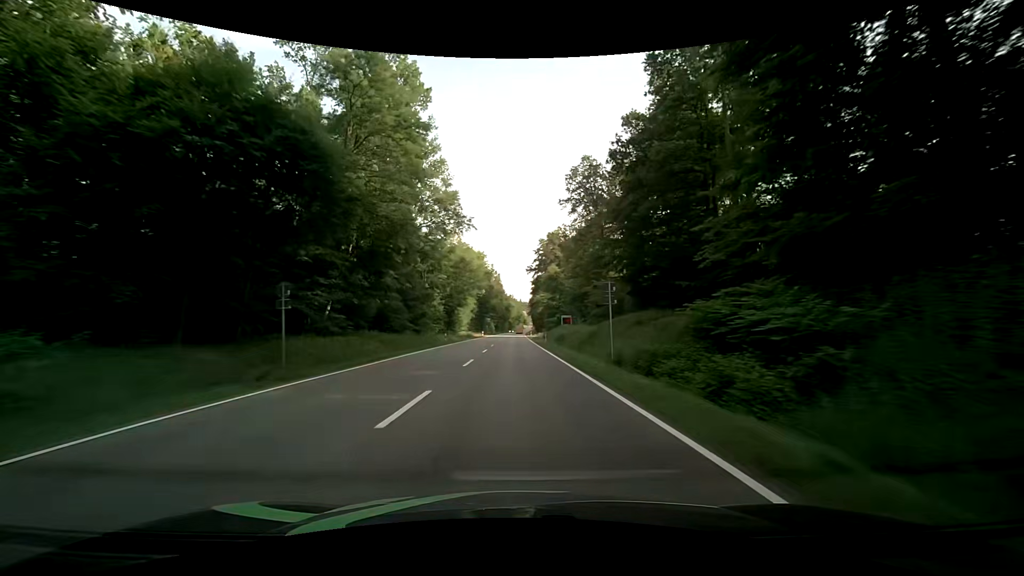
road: secondary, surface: asphalt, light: Day
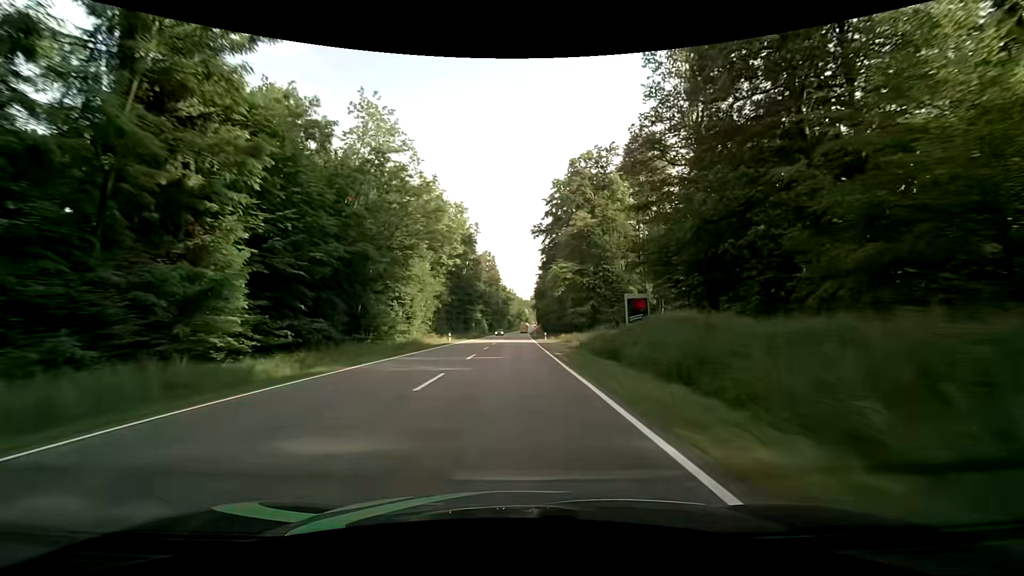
(-0.1, +53.4) m; 0°
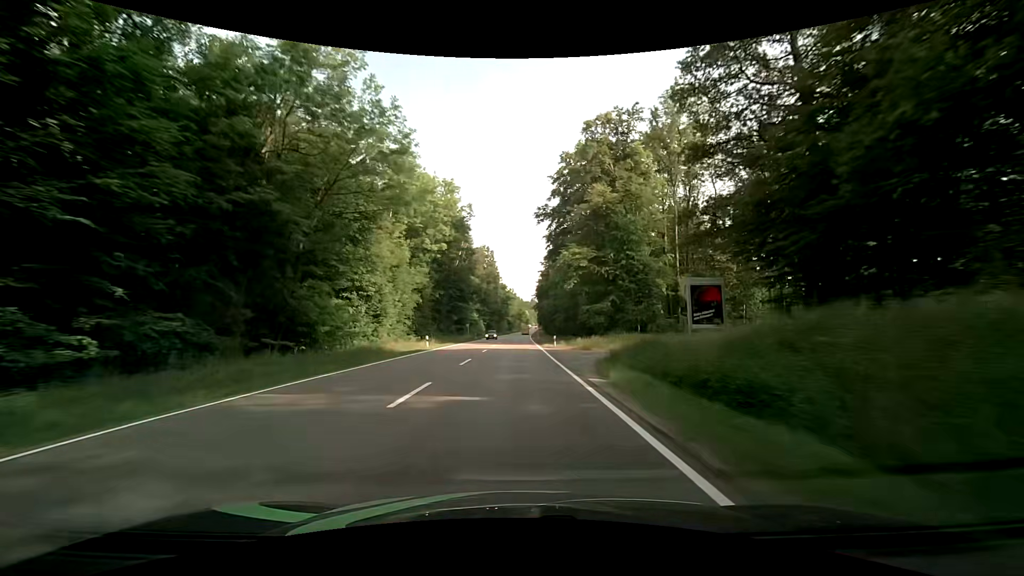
(0.0, +13.5) m; 0°
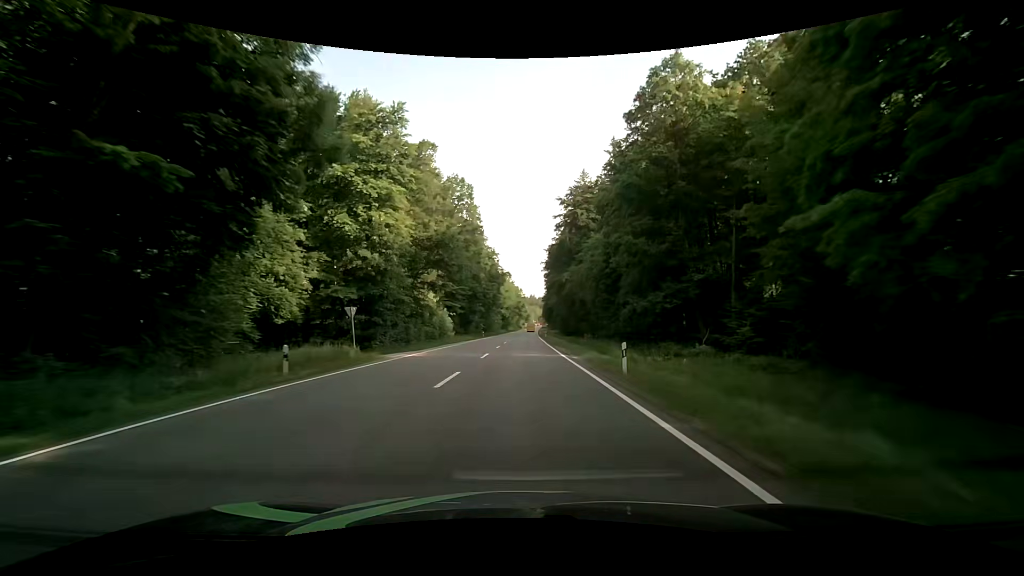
(+0.4, +68.4) m; 0°
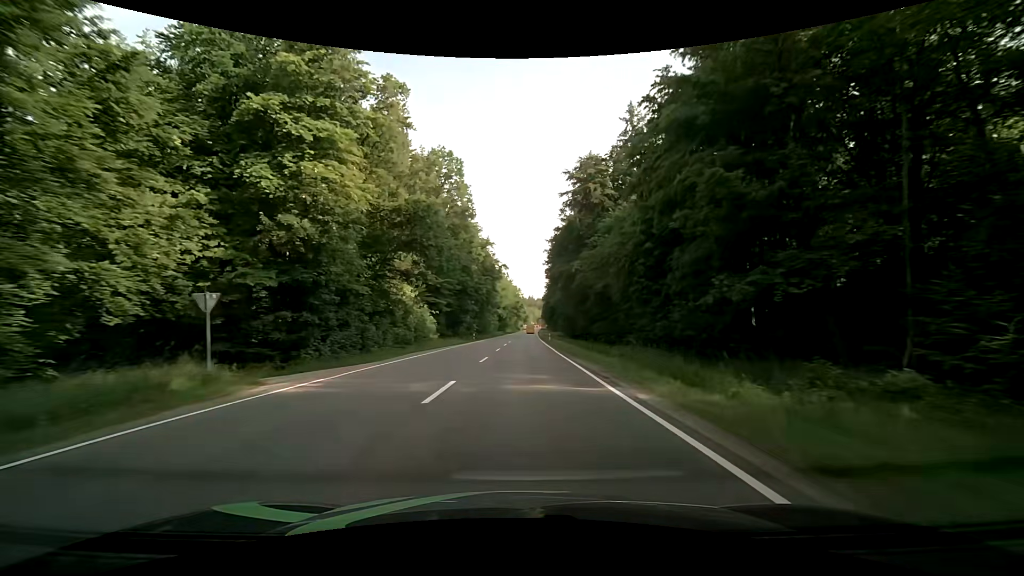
(+0.2, +13.9) m; +1°
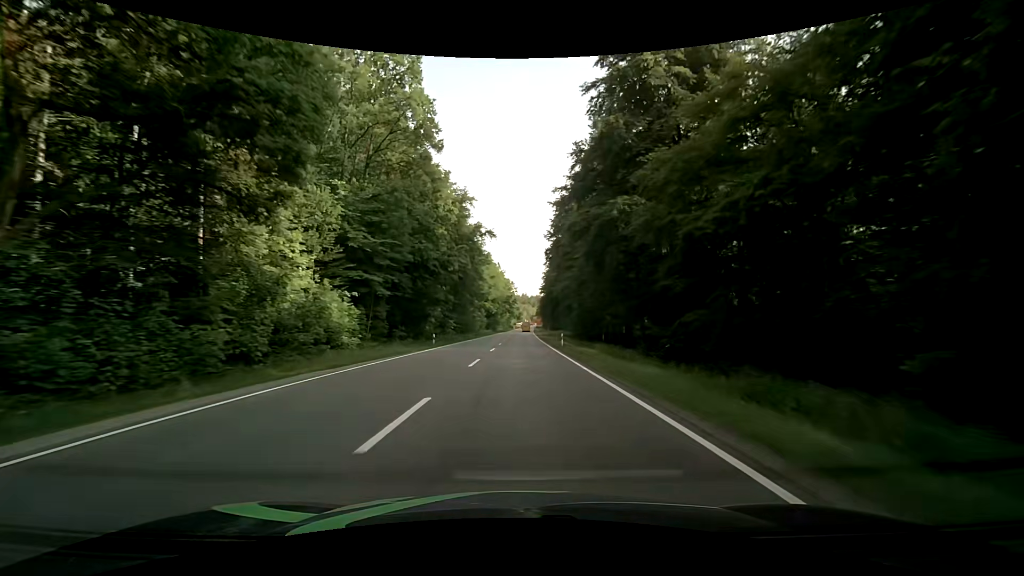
(+0.2, +28.0) m; +1°
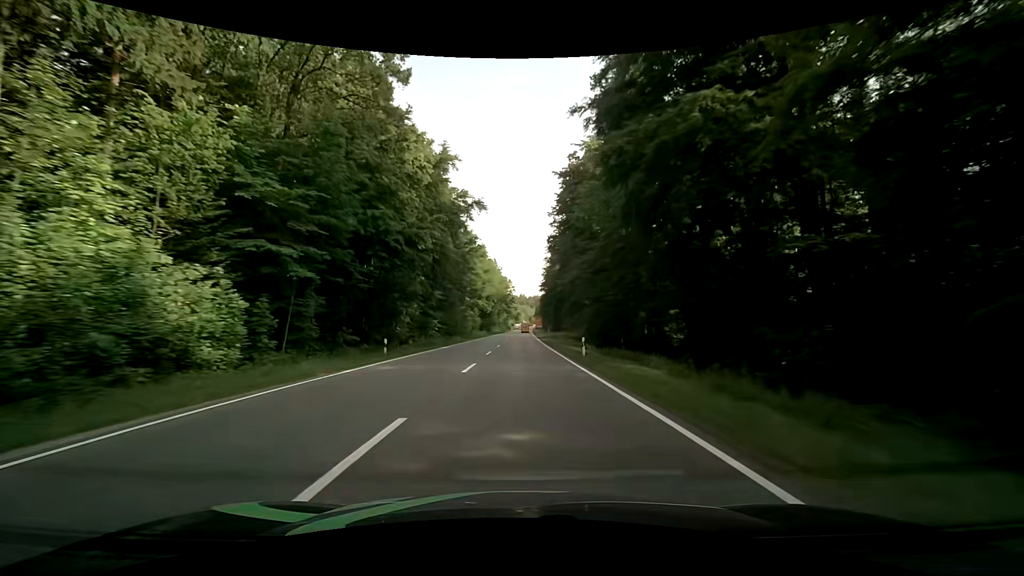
(0.0, +14.1) m; 0°
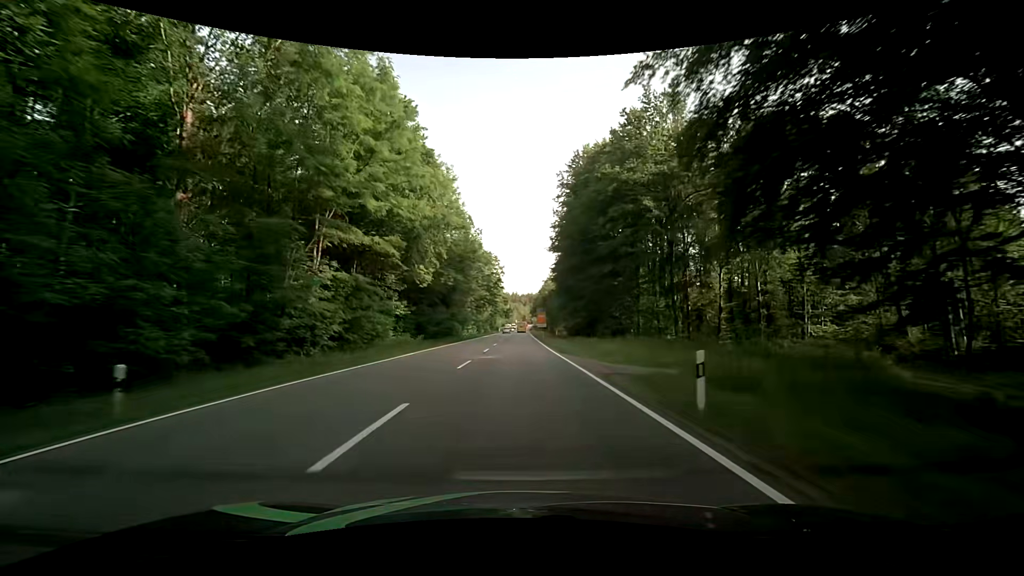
(+0.7, +70.8) m; +1°
(0, +10) (0, +20) (0, +30) (0, +40) (0, +50) (+1, +60) (+1, +70) (+1, +80) (+1, +90) (+1, +100) m
